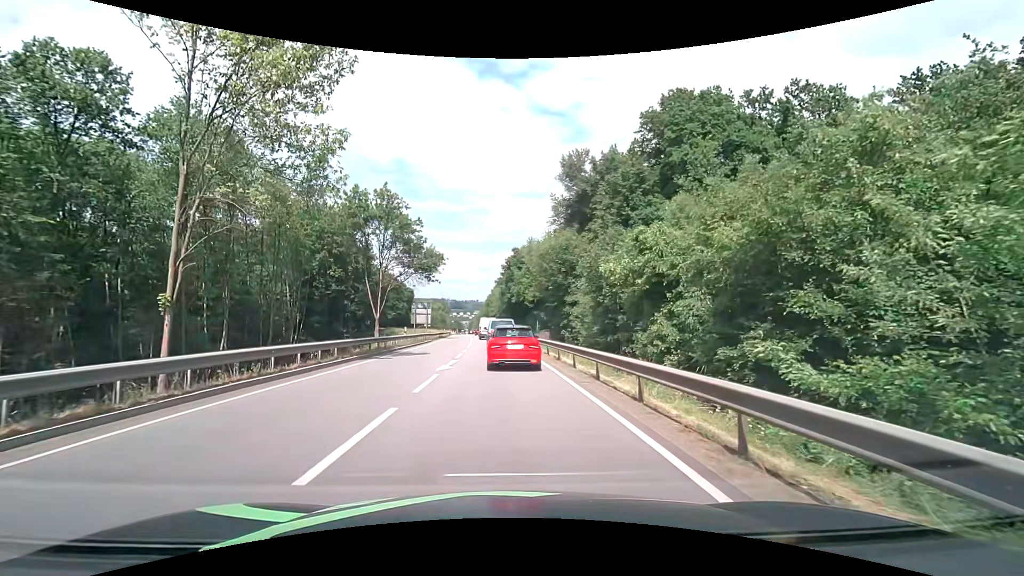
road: primary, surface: asphalt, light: Day
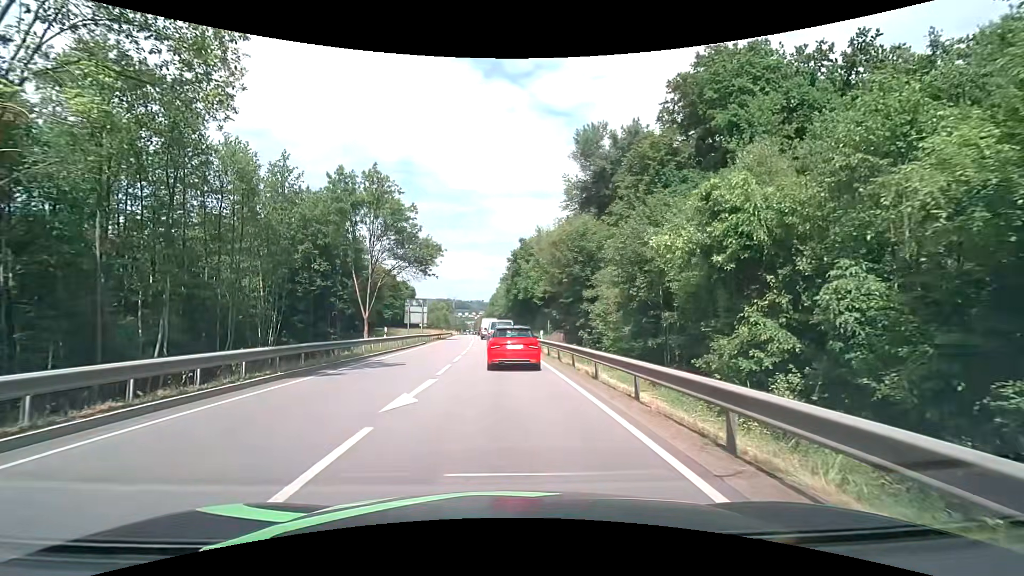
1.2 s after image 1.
(0.0, +7.7) m; -1°
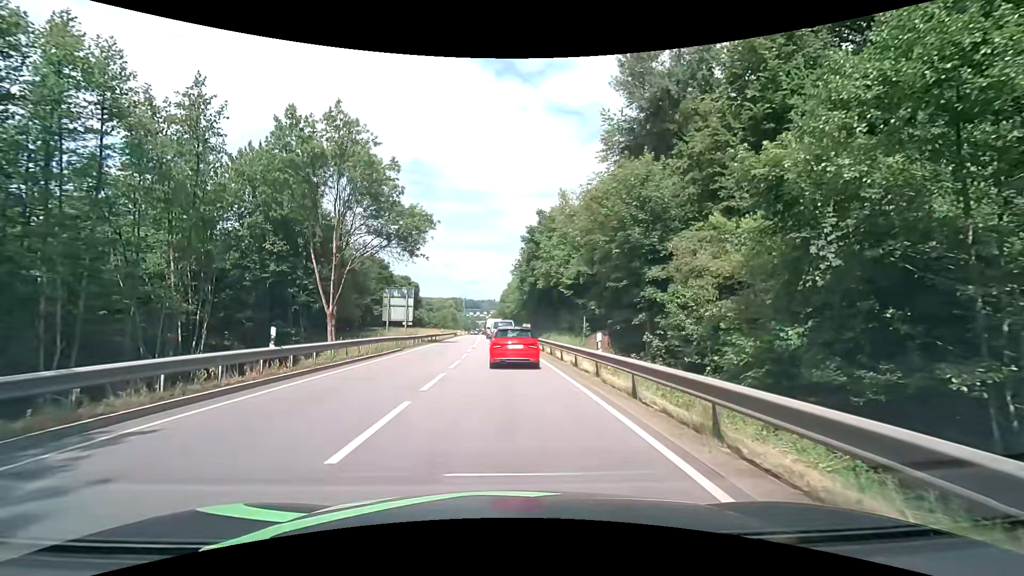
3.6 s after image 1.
(-0.2, +15.5) m; -1°
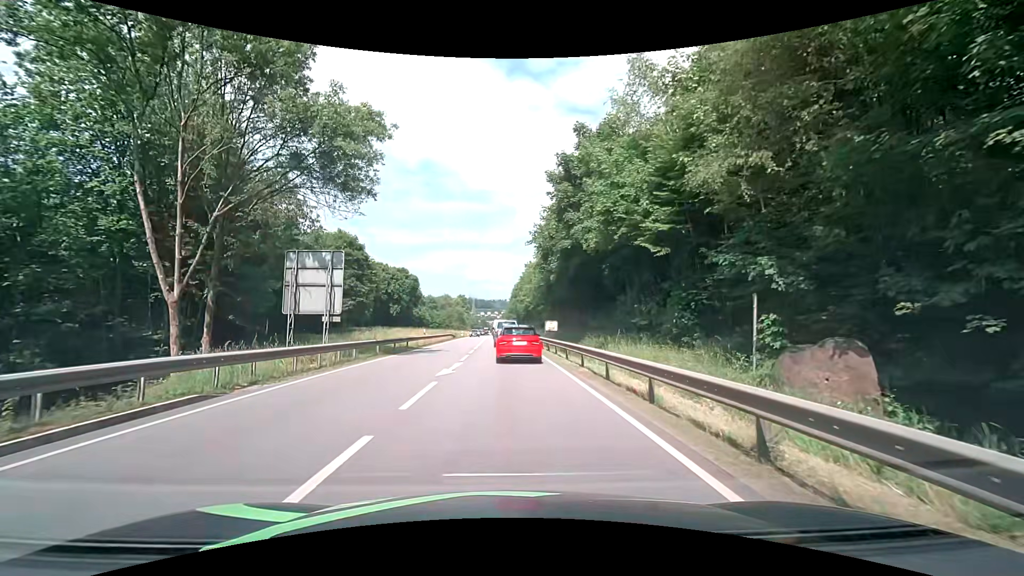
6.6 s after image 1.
(-0.5, +21.0) m; -2°
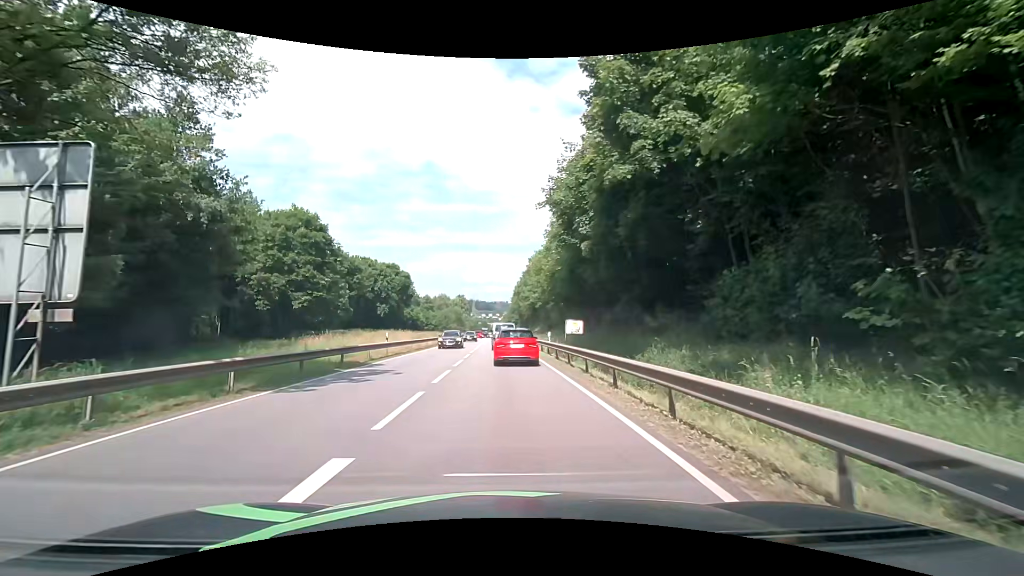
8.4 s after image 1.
(0.0, +13.5) m; -1°
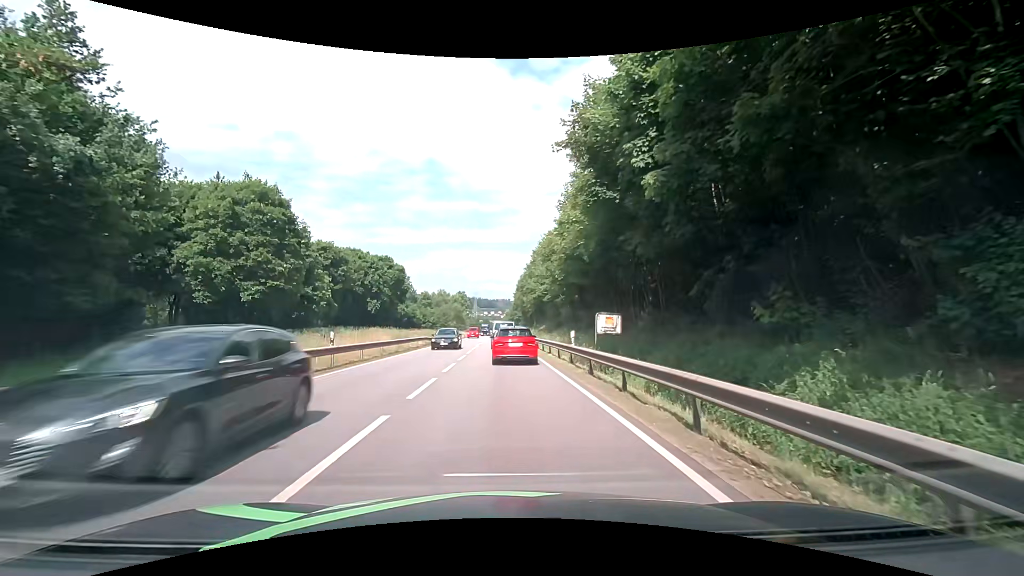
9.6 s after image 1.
(+0.1, +9.1) m; +1°
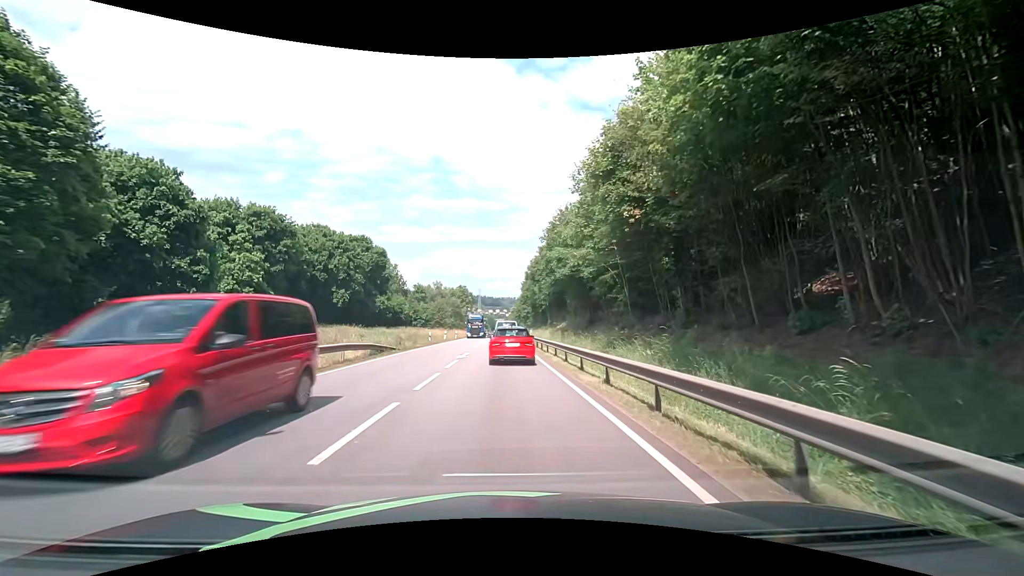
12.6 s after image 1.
(-0.3, +22.6) m; -1°
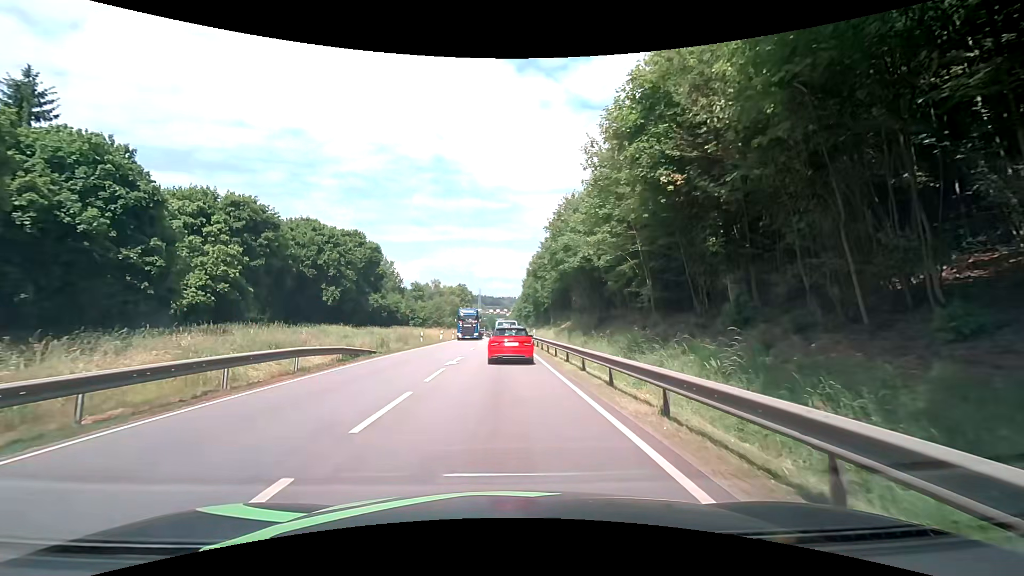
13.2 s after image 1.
(0.0, +4.5) m; 0°
(0, +10) (0, +20) (0, +30) (0, +40) (-1, +50) (-1, +60) (-1, +70) (-1, +80) (-1, +90) (-1, +100) m
